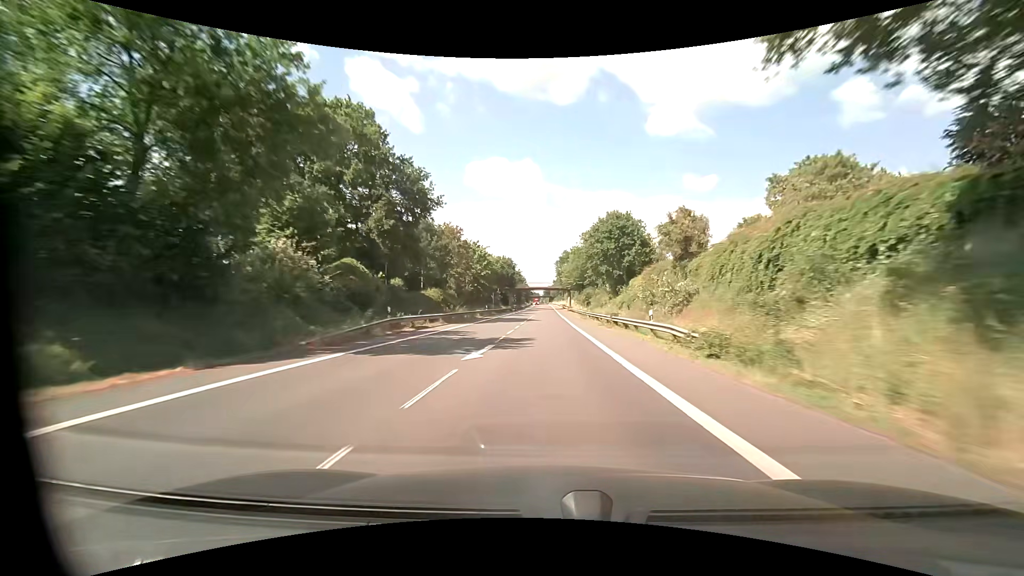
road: primary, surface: asphalt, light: Day
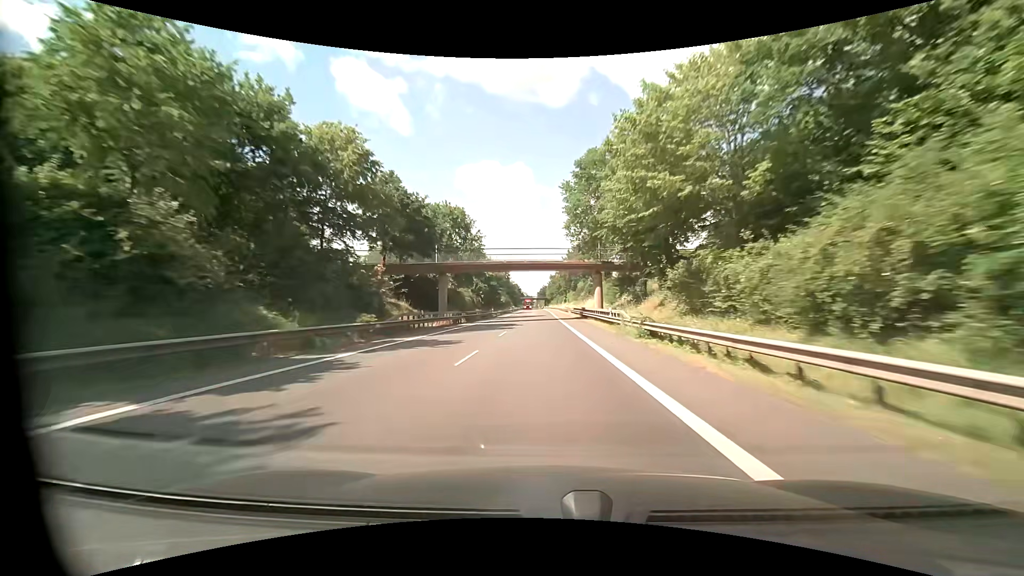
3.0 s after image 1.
(+0.7, +79.9) m; 0°
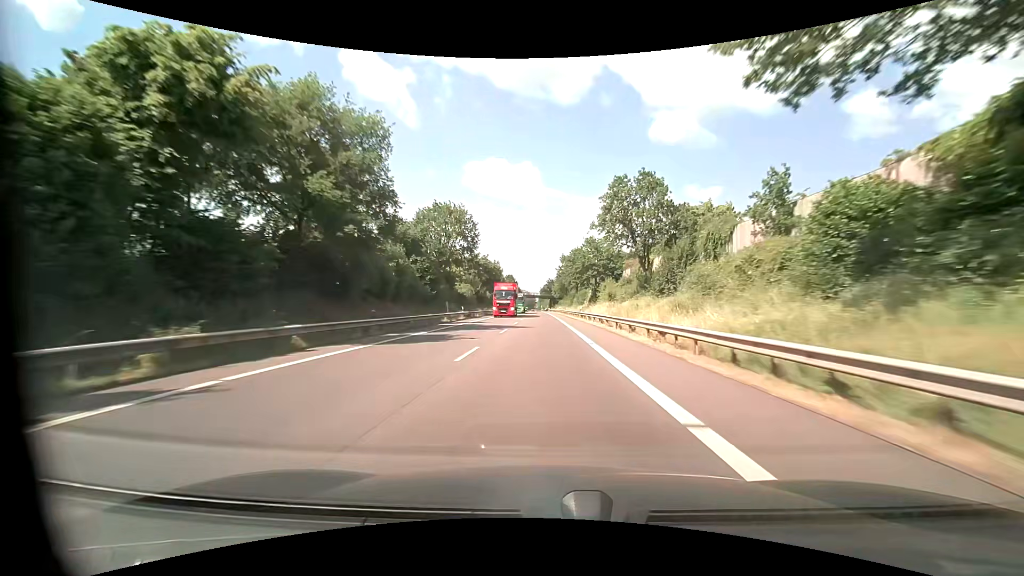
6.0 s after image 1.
(0.0, +83.9) m; 0°
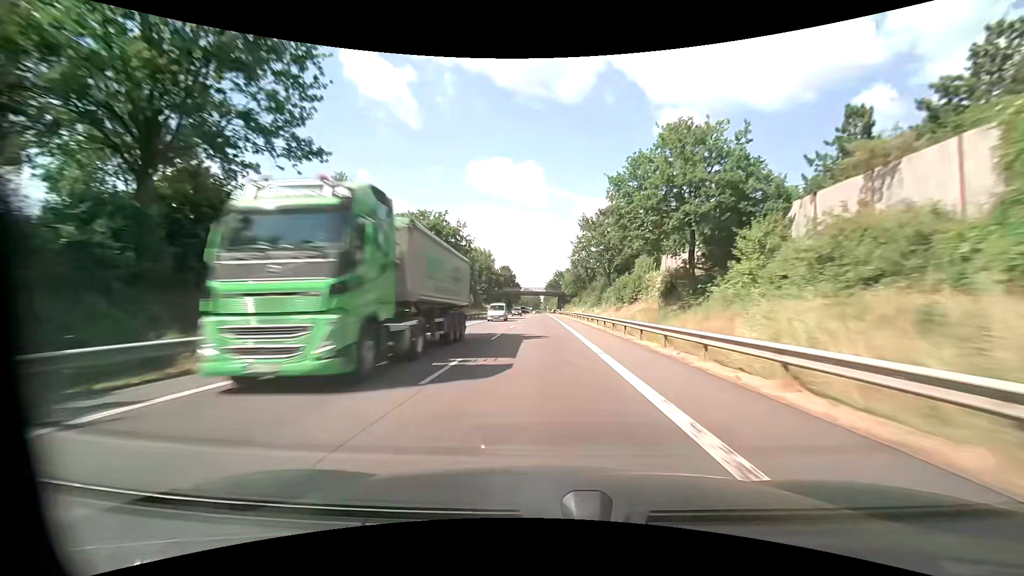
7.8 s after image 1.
(-0.1, +51.2) m; 0°
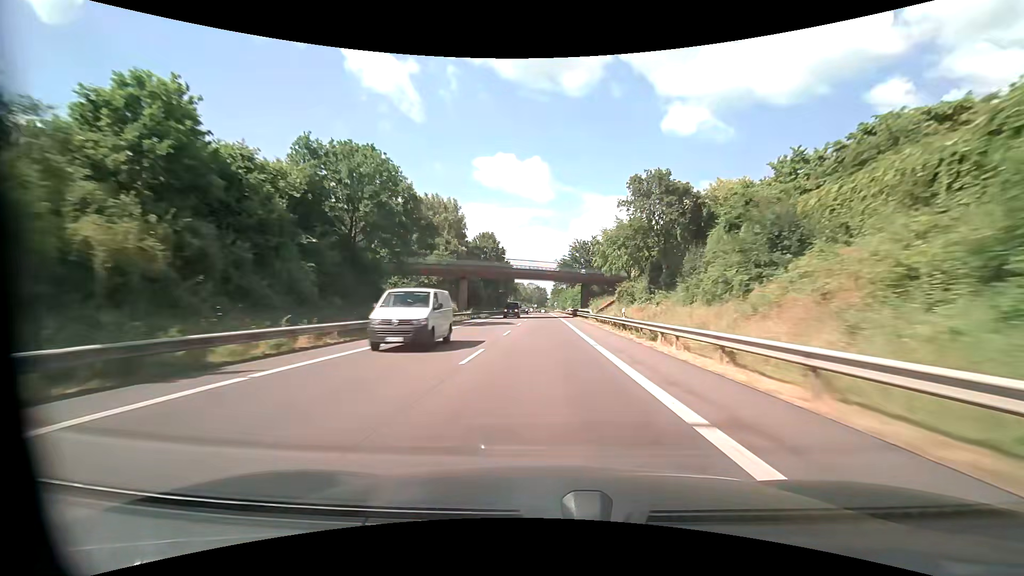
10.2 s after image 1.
(-0.8, +68.9) m; -1°
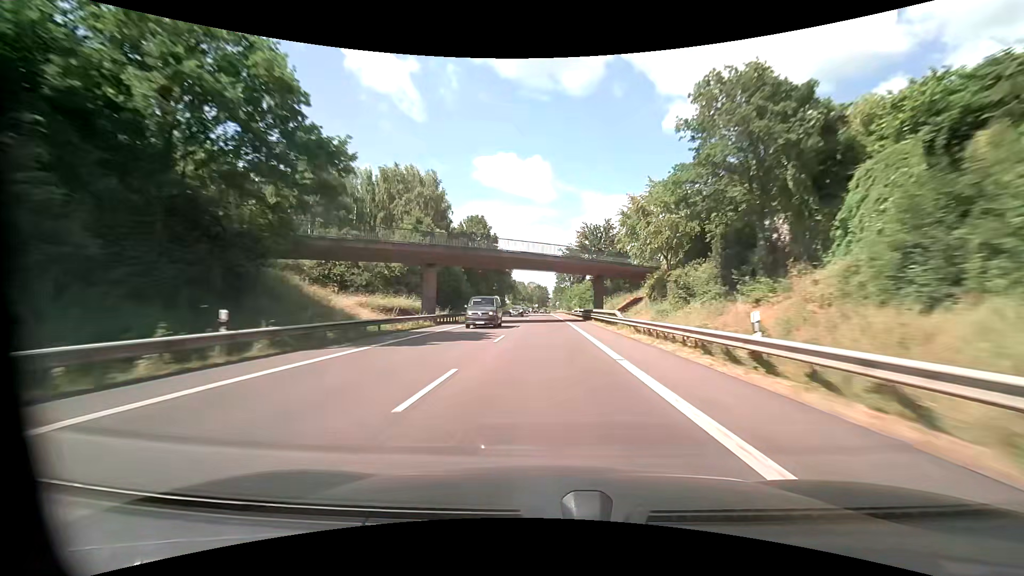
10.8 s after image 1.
(0.0, +17.3) m; 0°
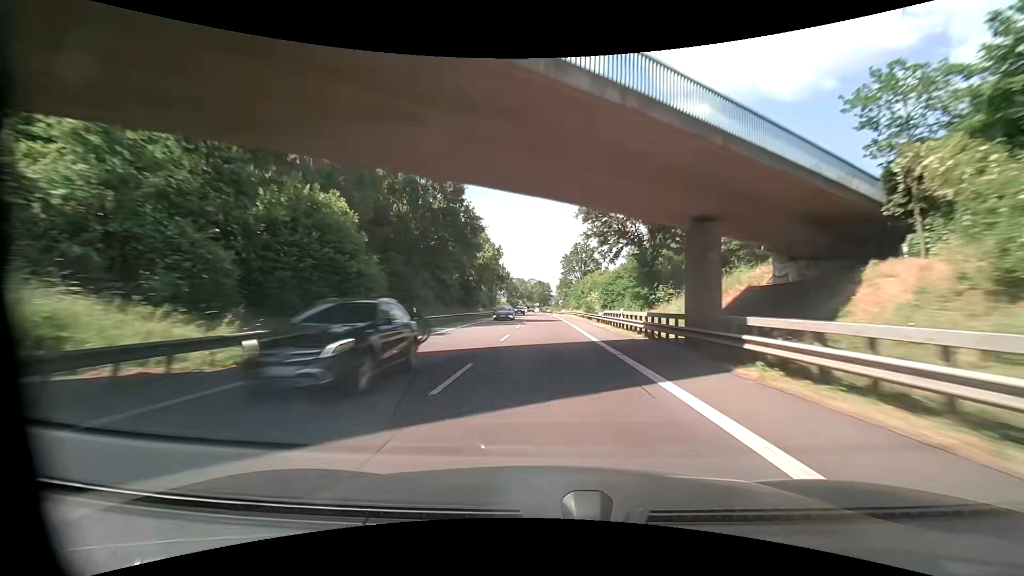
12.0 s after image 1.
(-0.2, +34.7) m; 0°
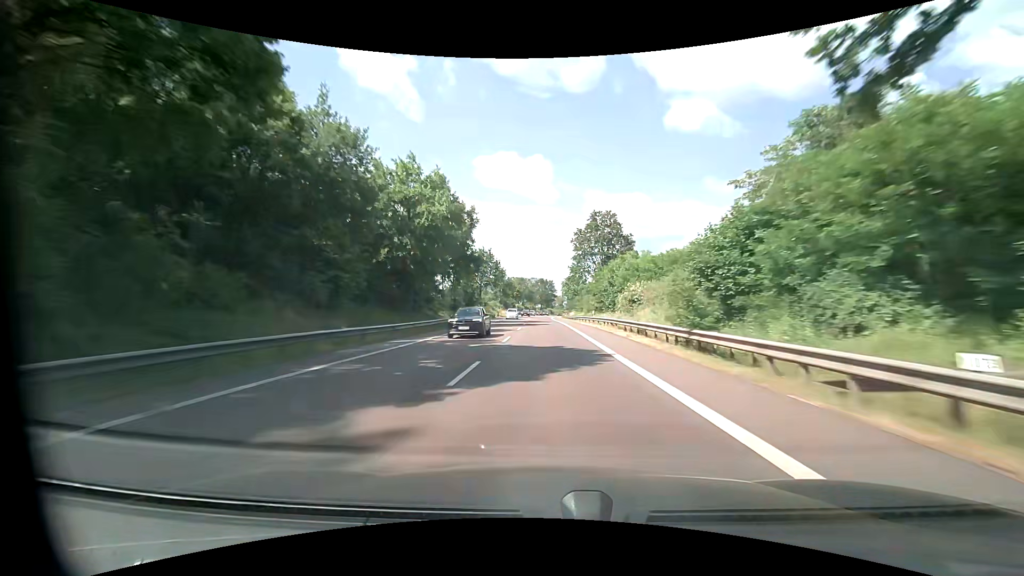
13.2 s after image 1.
(0.0, +34.8) m; 0°
(0, +10) (0, +20) (0, +30) (0, +40) (0, +50) (0, +60) (0, +70) (0, +80) (0, +90) (0, +100) m
